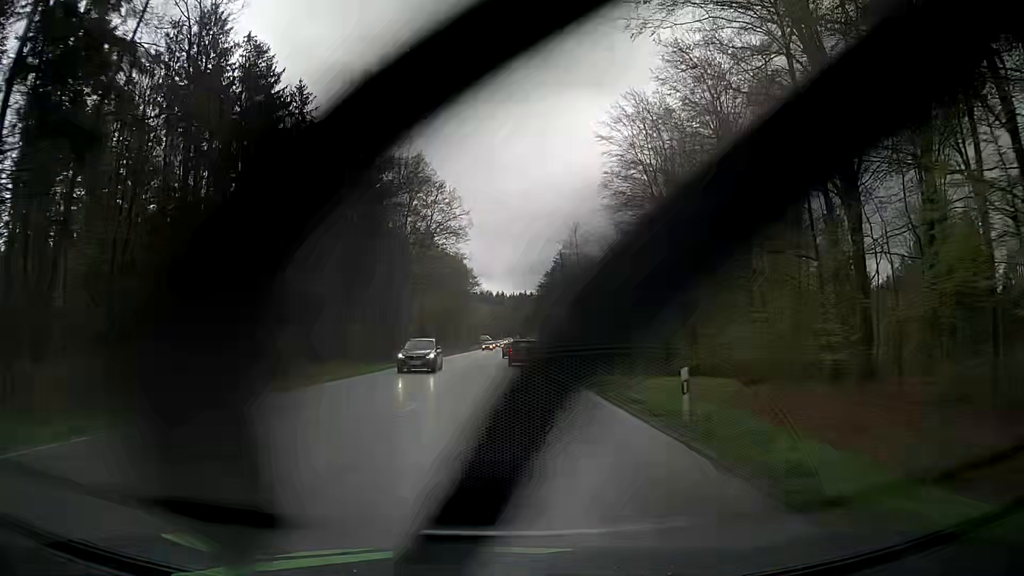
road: secondary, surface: asphalt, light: Day
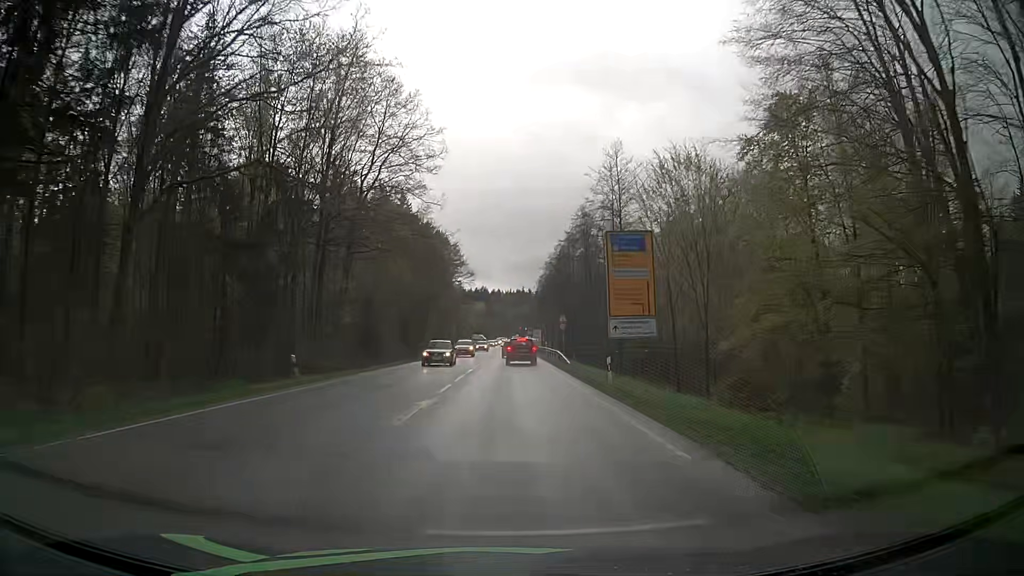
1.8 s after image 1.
(+0.1, +36.9) m; 0°
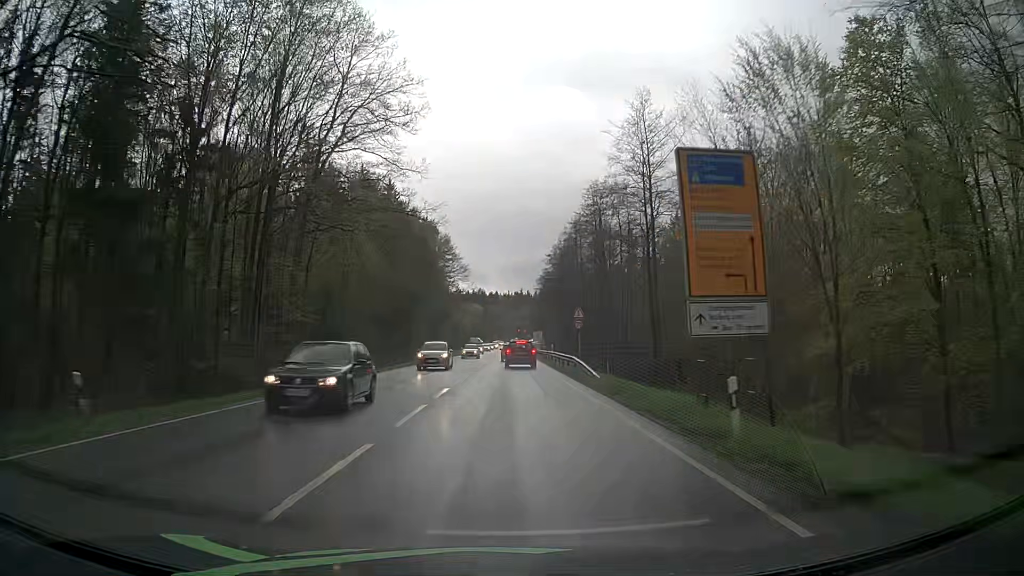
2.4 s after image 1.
(0.0, +12.3) m; 0°
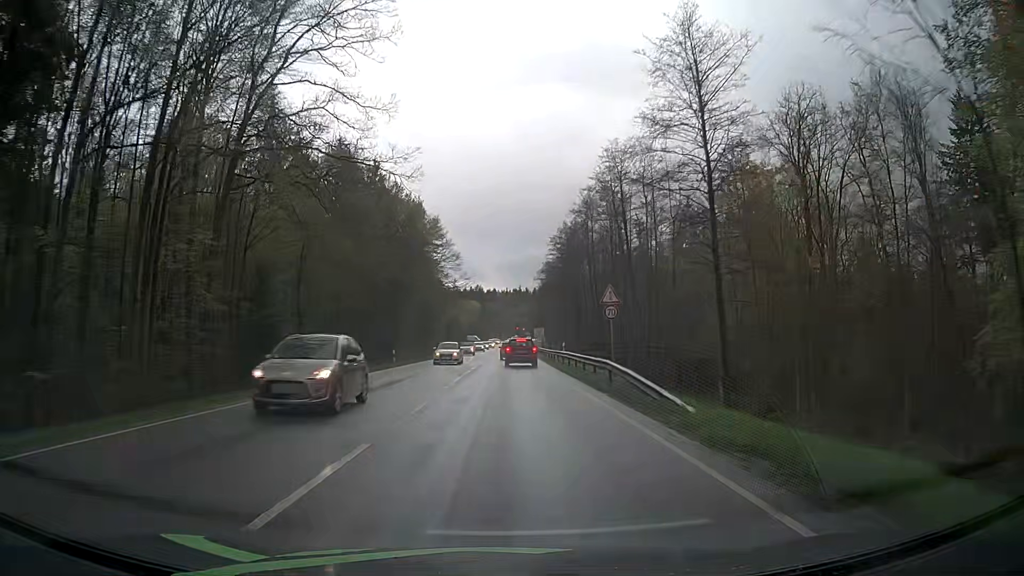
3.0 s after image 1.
(0.0, +12.3) m; 0°
